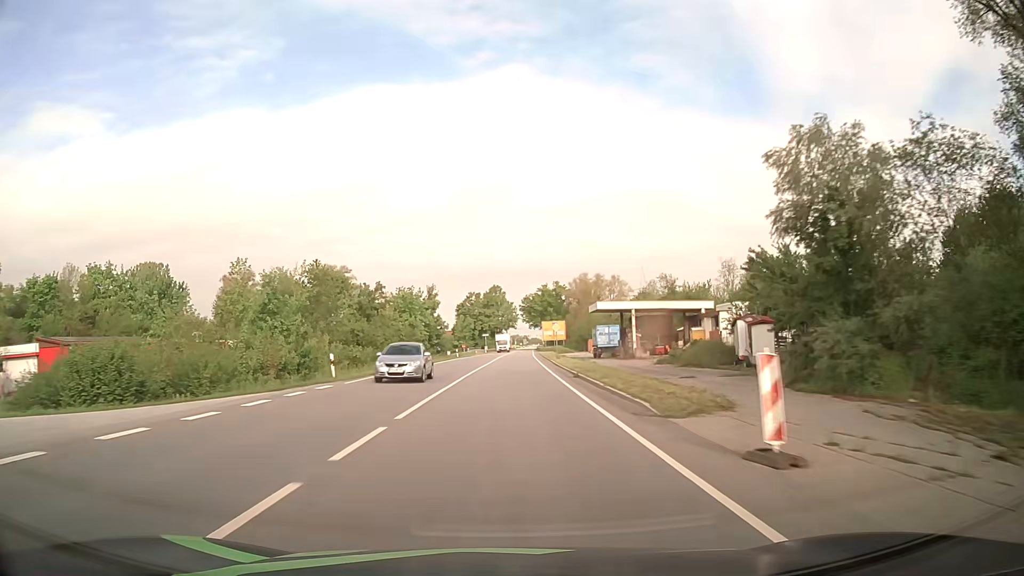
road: primary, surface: asphalt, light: Day
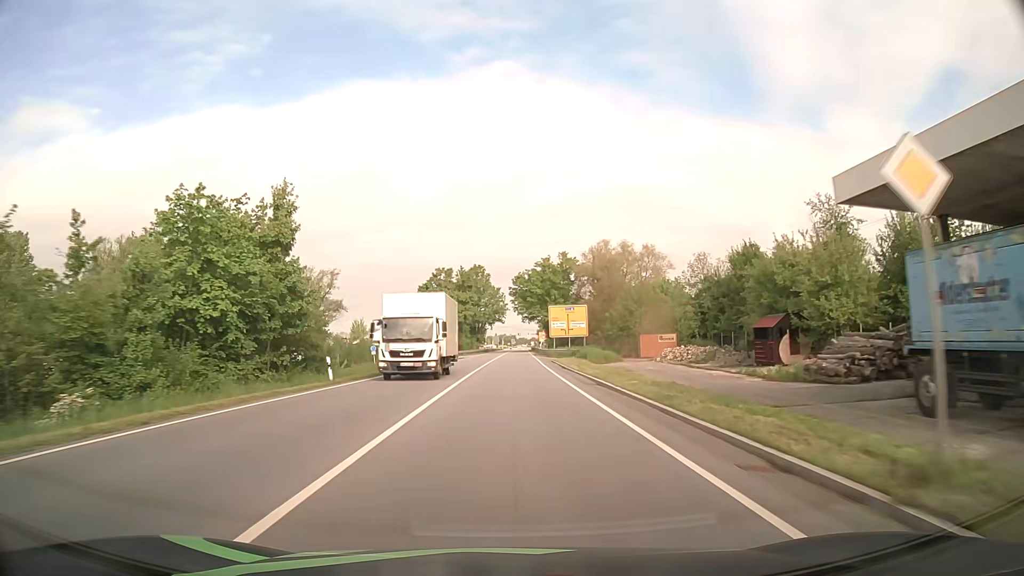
(+0.7, +53.2) m; +1°
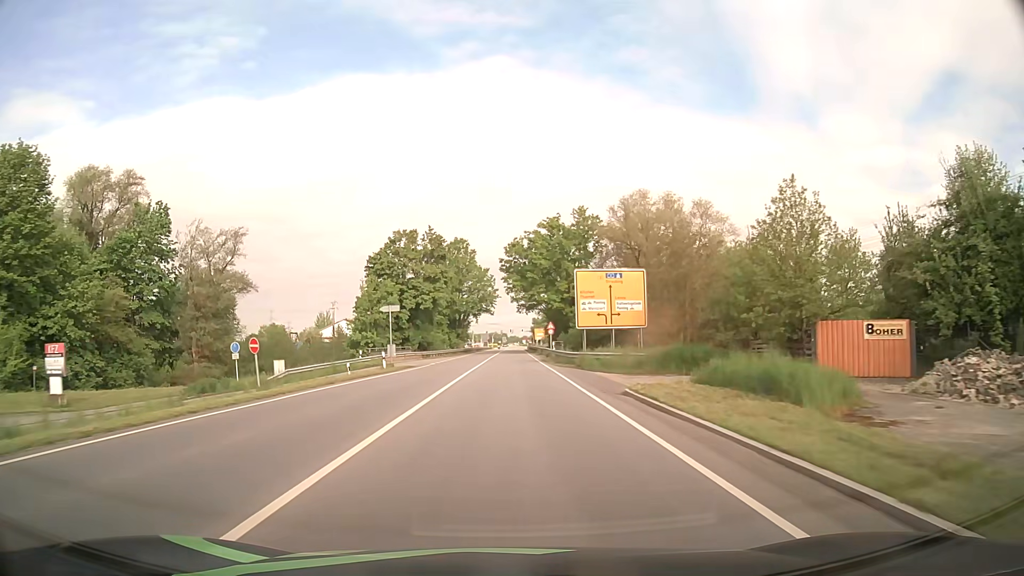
(+0.2, +37.0) m; +1°
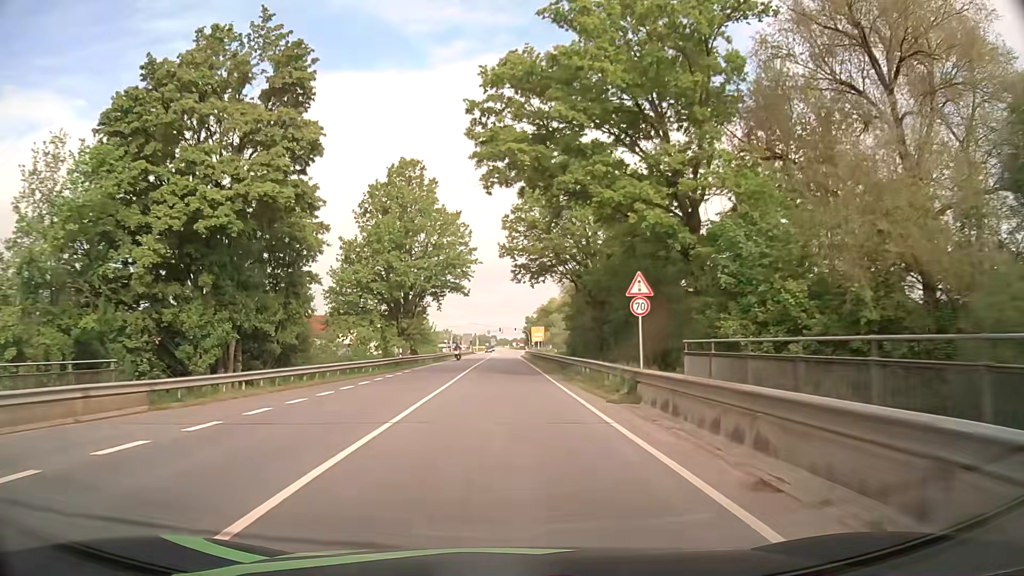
(+0.4, +53.9) m; +1°
(0, +10) (0, +20) (0, +30) (0, +40) (0, +50) (0, +60) (0, +70) (0, +80) (0, +90) (0, +100) m
